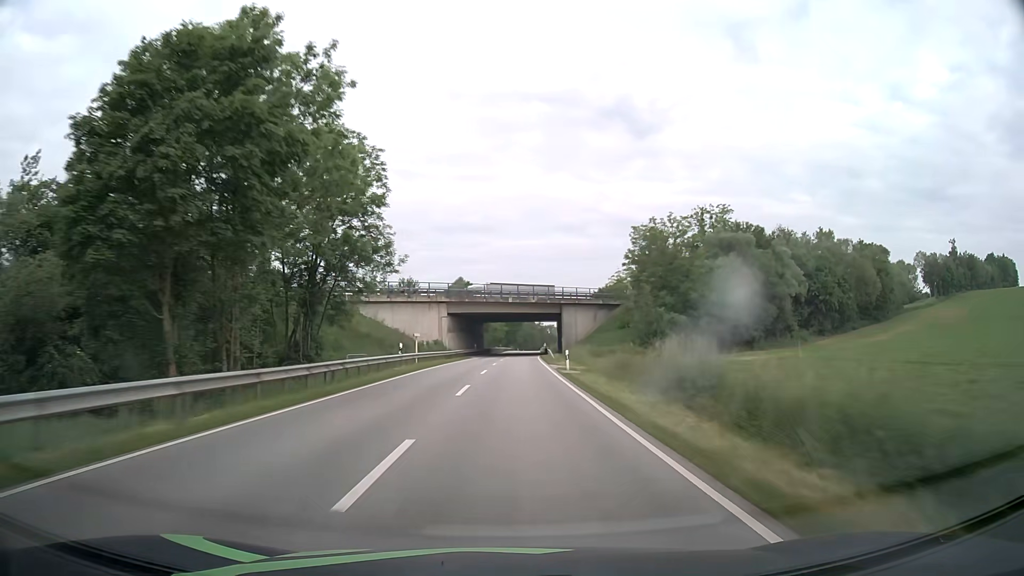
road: secondary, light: Day
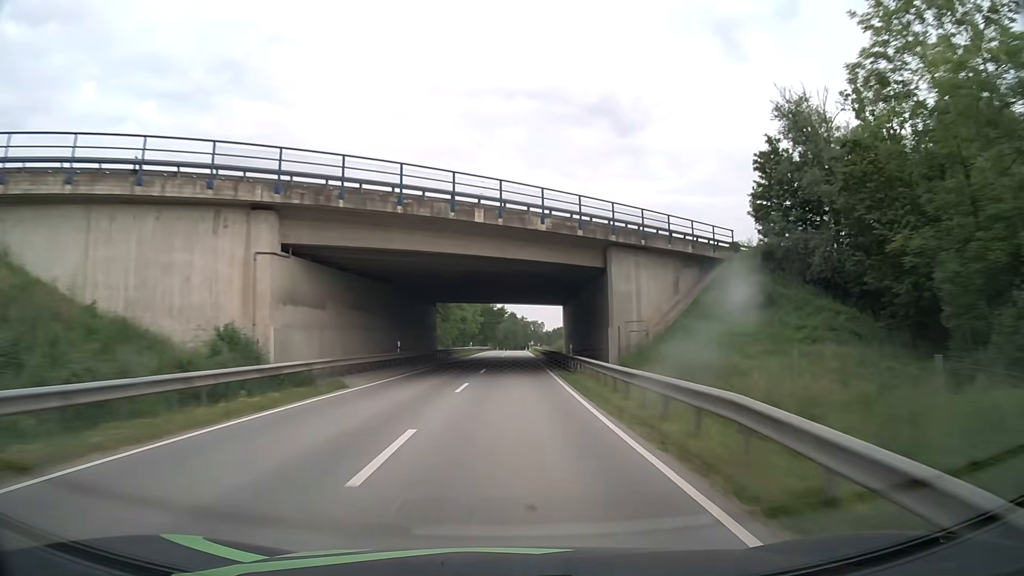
(+0.7, +46.8) m; +1°
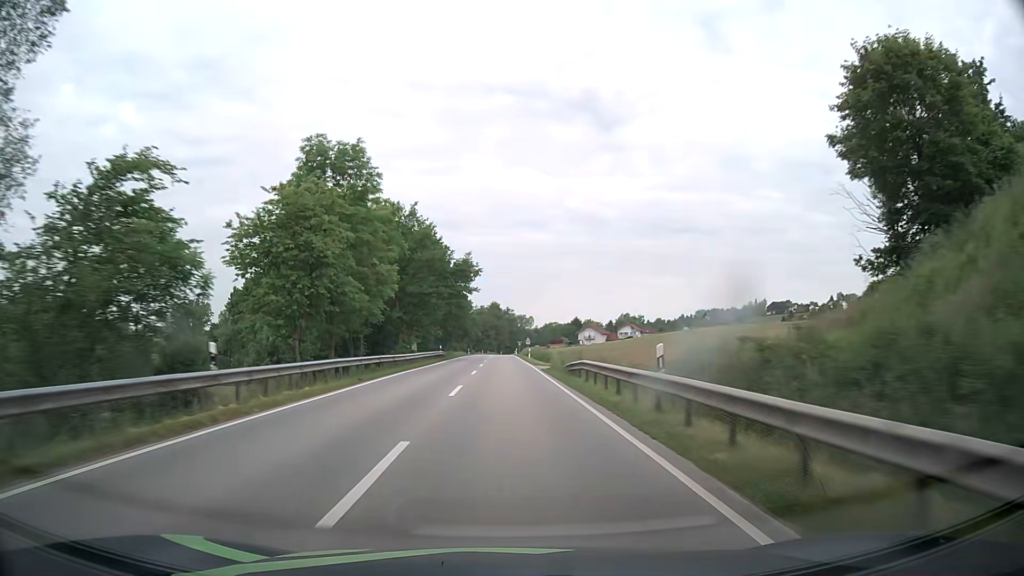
(+1.1, +73.1) m; +2°
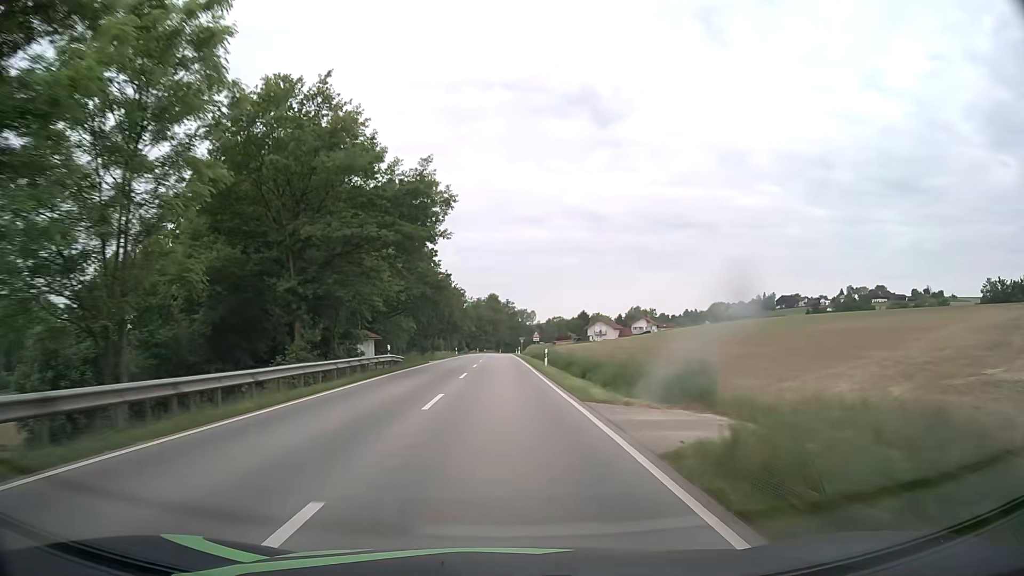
(0.0, +27.4) m; 0°
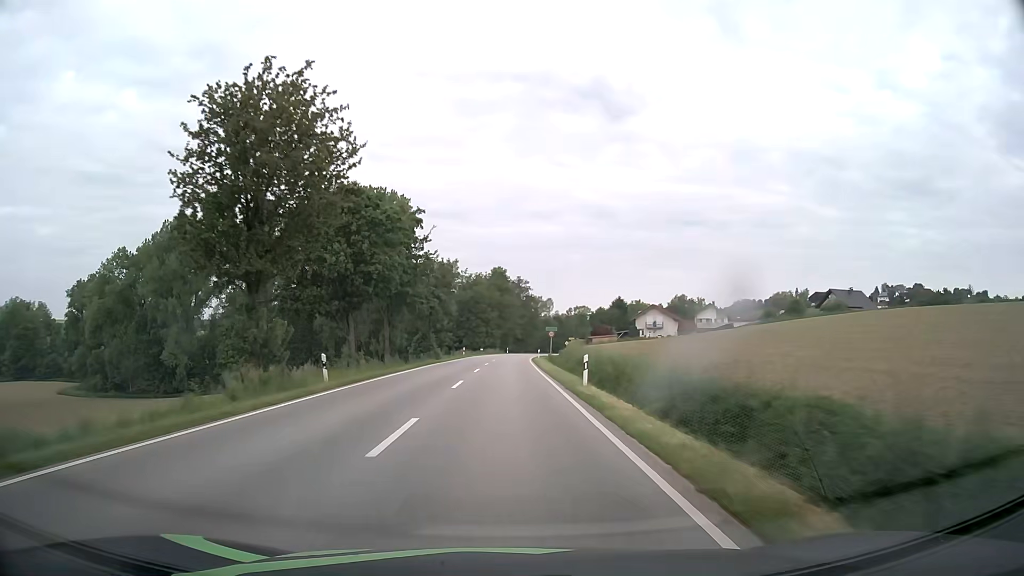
(-0.4, +65.5) m; -1°
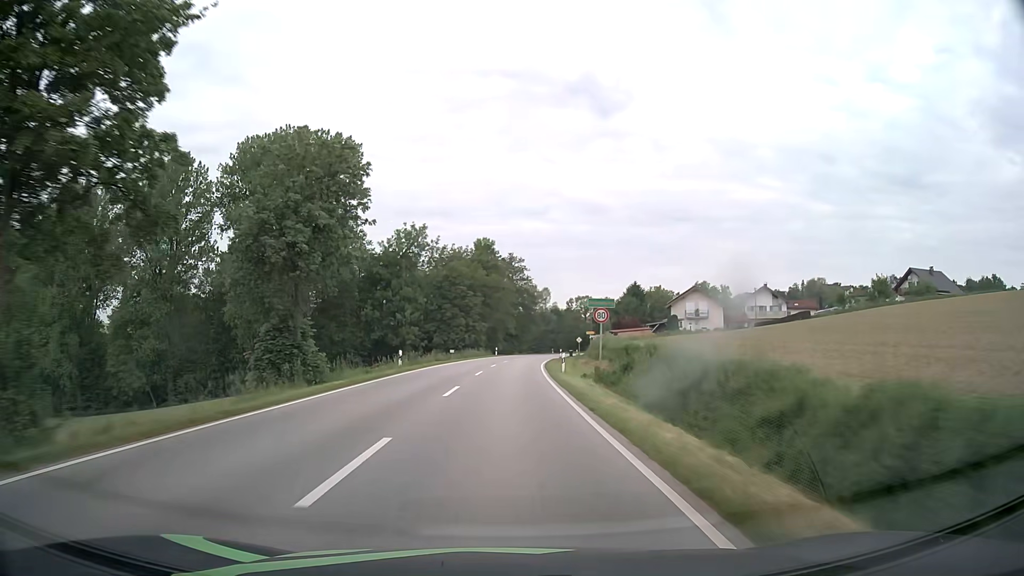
(+0.2, +38.4) m; +1°
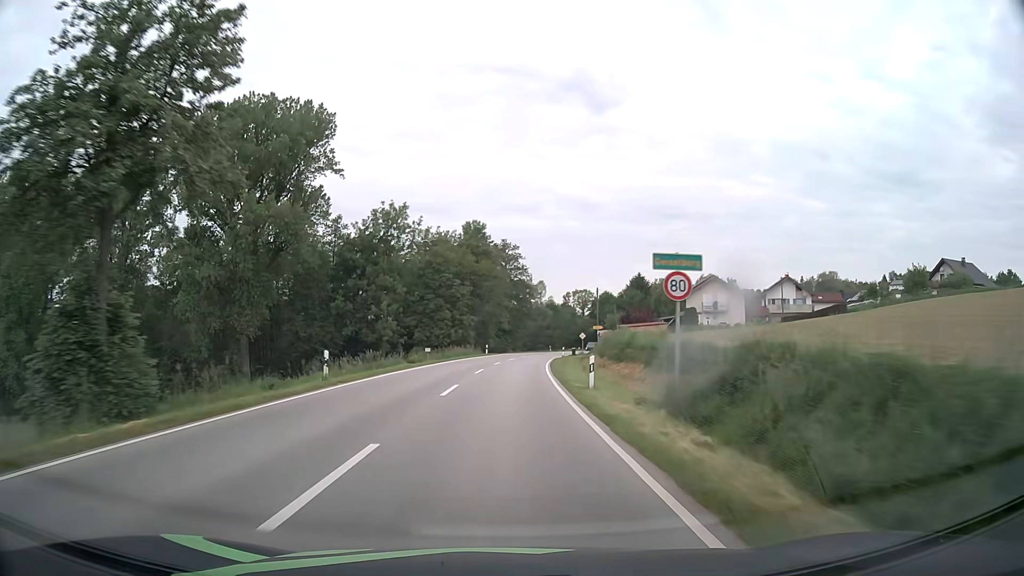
(0.0, +12.7) m; 0°
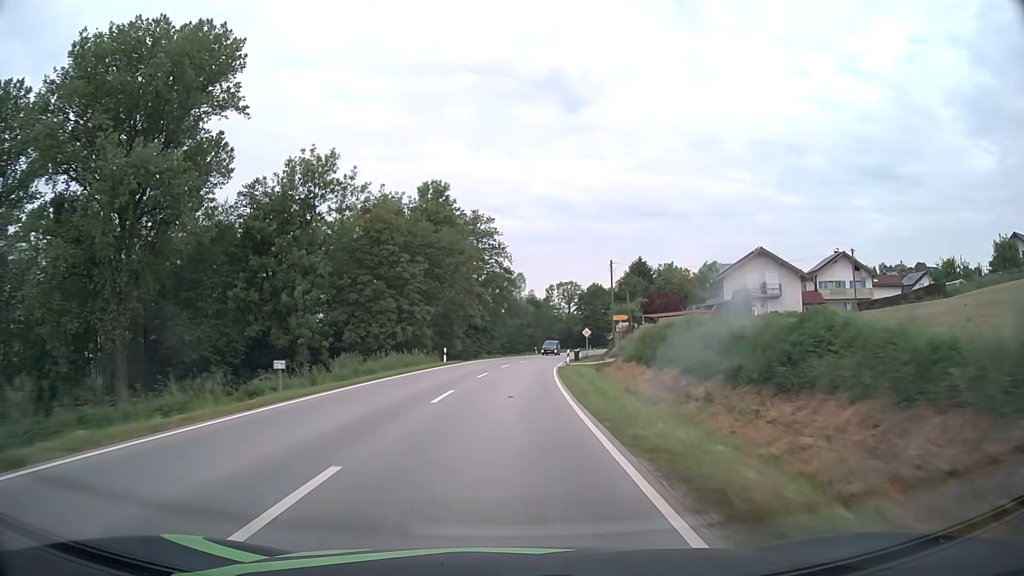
(+0.3, +25.4) m; +2°
(0, +10) (0, +20) (+1, +30) (+1, +40) (+2, +50) (+3, +60) (+5, +70) (+6, +80) (+8, +89) (+11, +99) m
